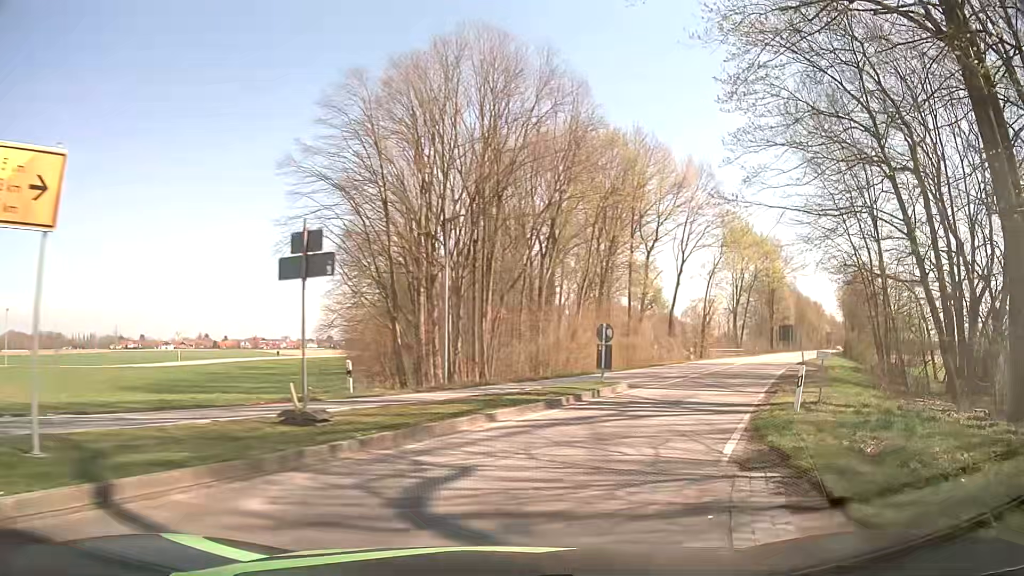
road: secondary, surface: asphalt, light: Day
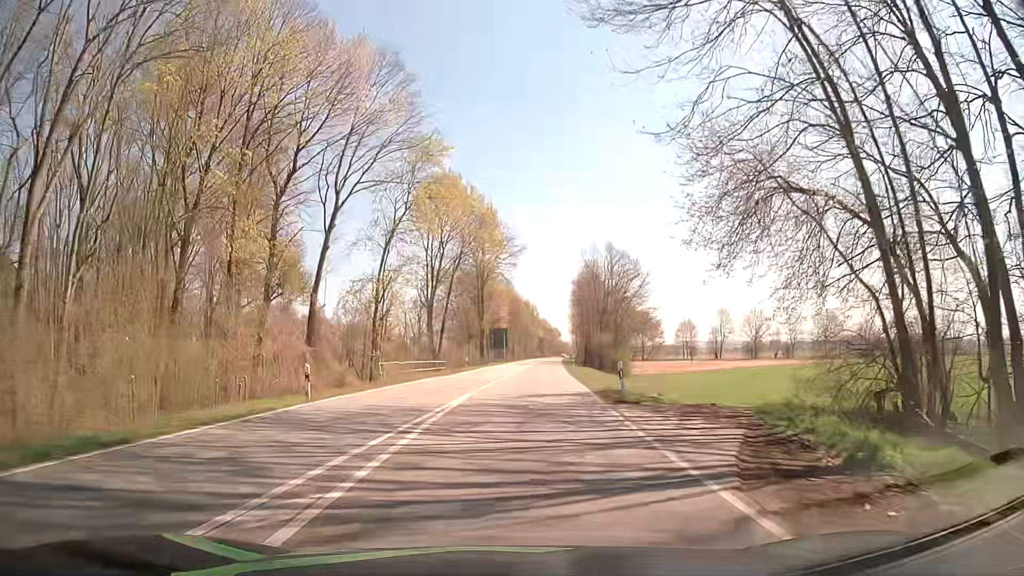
(+11.1, +31.2) m; +28°
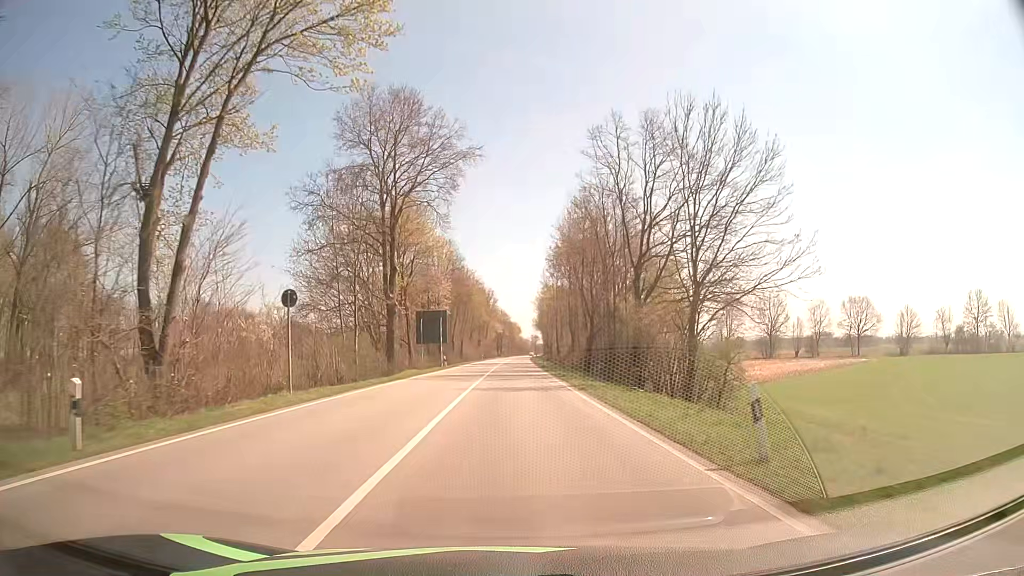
(+1.1, +47.2) m; +3°
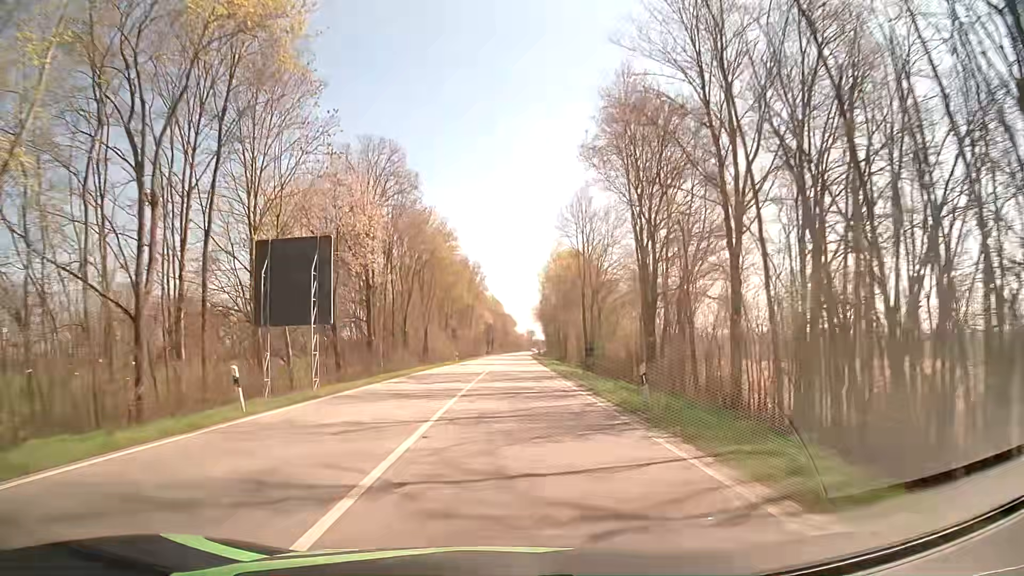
(+0.2, +46.0) m; 0°
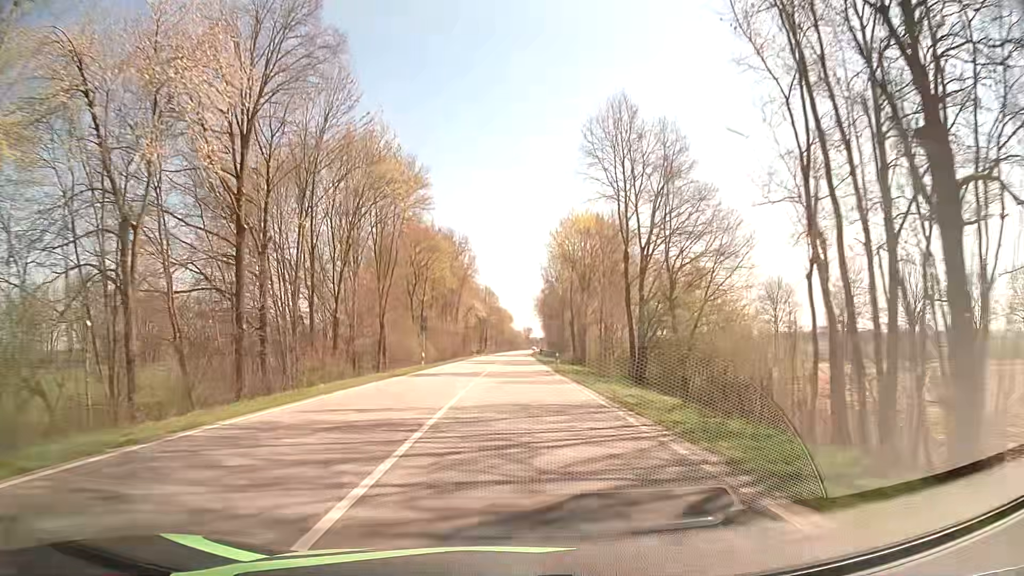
(+0.2, +24.7) m; +1°
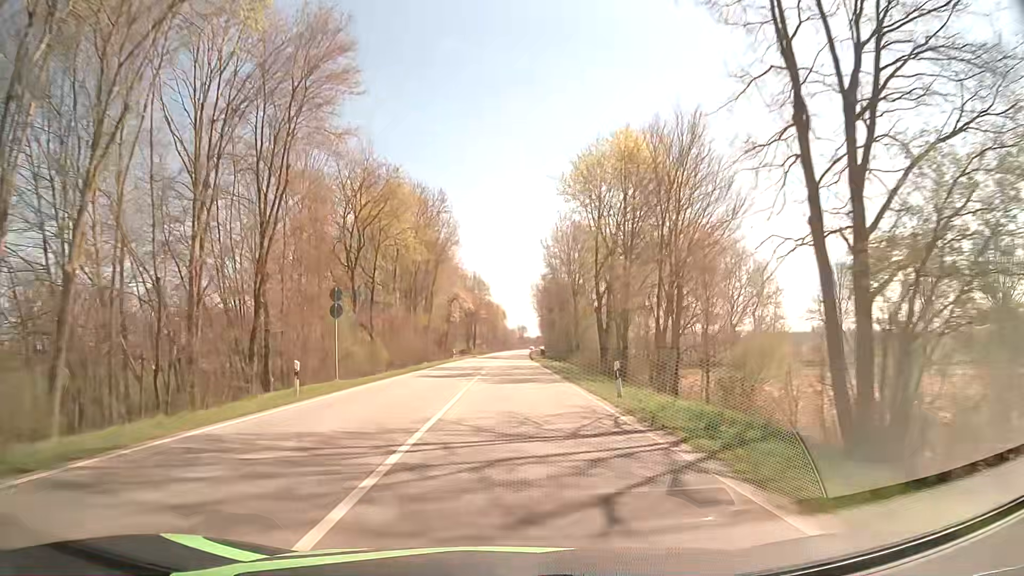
(+0.1, +25.1) m; 0°
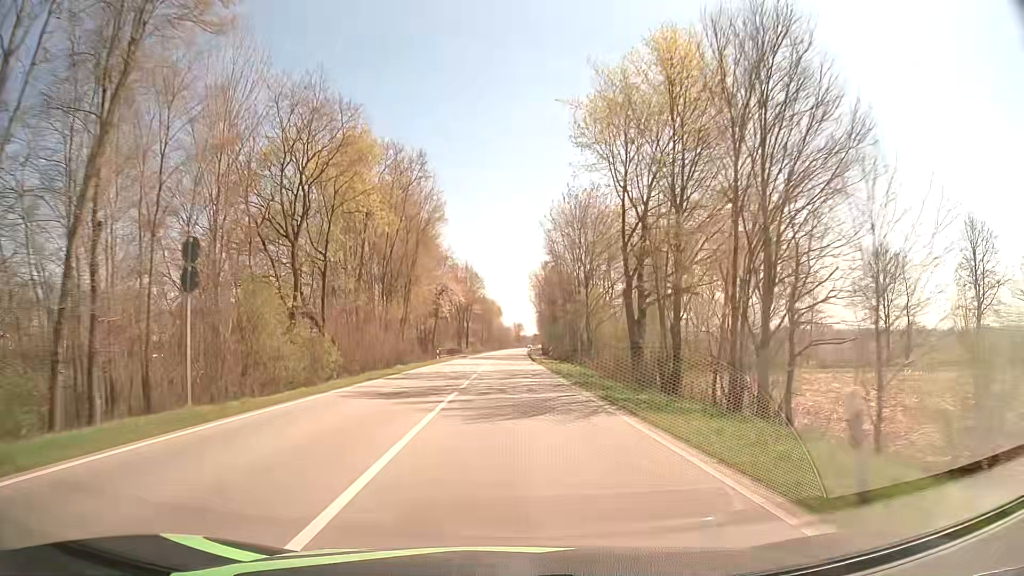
(+0.2, +12.7) m; +1°
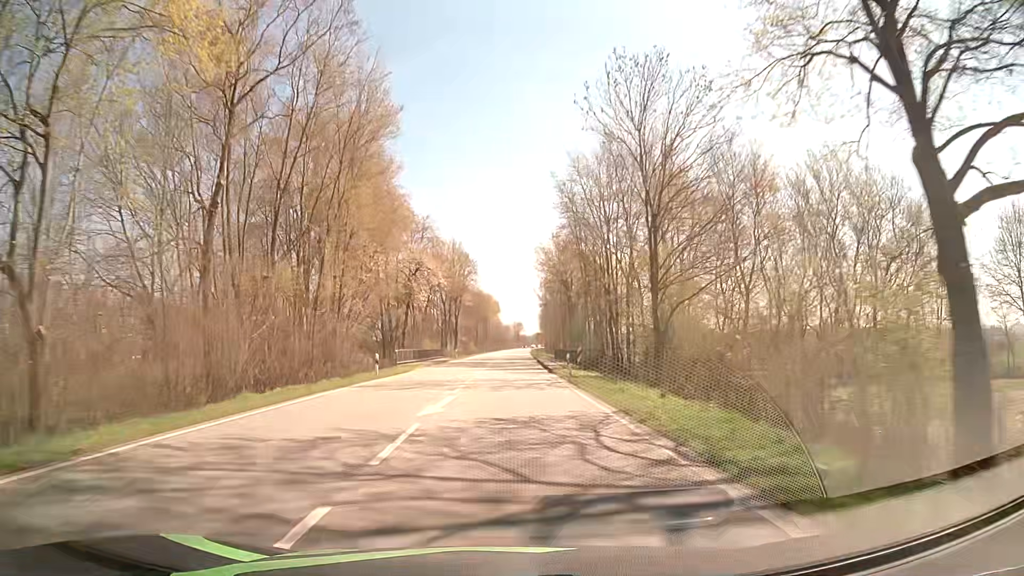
(+0.2, +25.6) m; 0°
(0, +10) (0, +20) (0, +30) (0, +40) (0, +50) (0, +60) (+1, +70) (+1, +80) (+1, +90) (+1, +100) m
